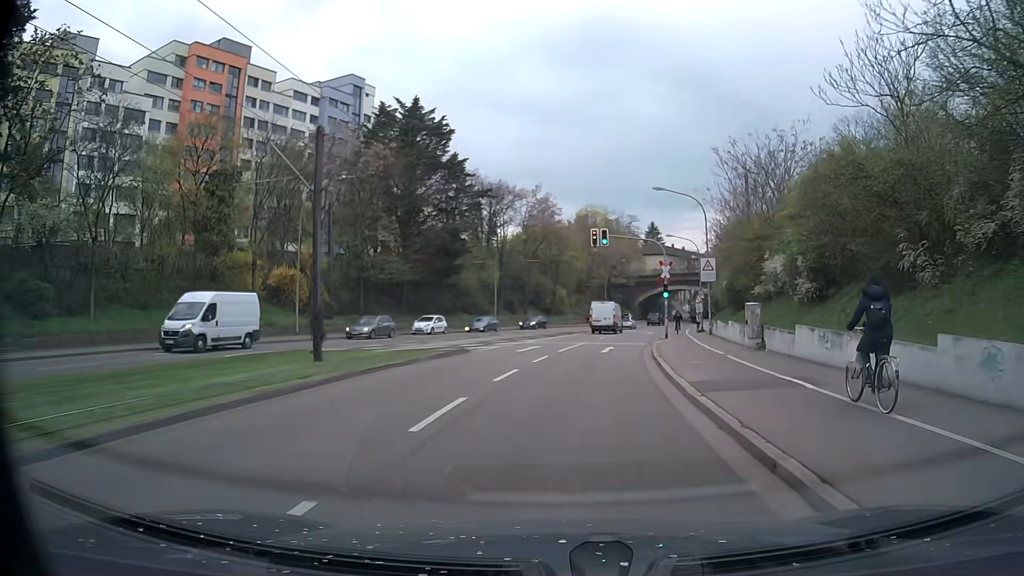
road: primary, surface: asphalt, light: Day
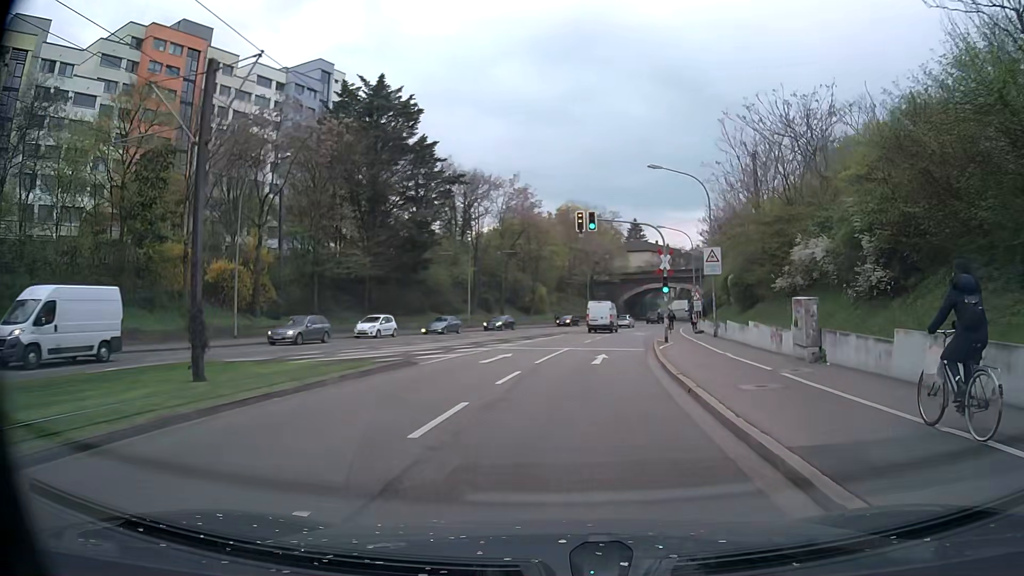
(+0.1, +6.3) m; +2°
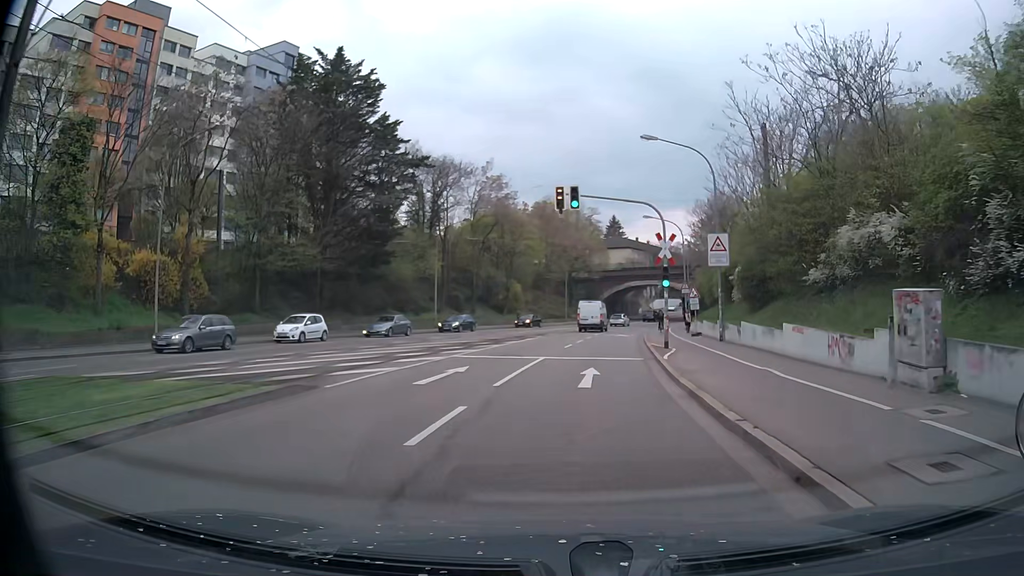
(+0.1, +6.3) m; +2°
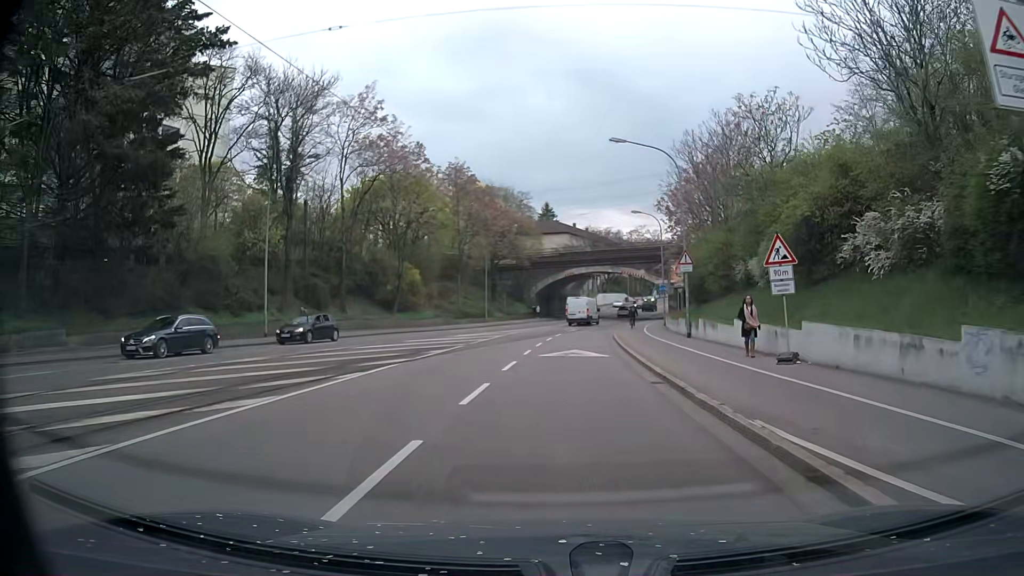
(+1.3, +24.9) m; +5°
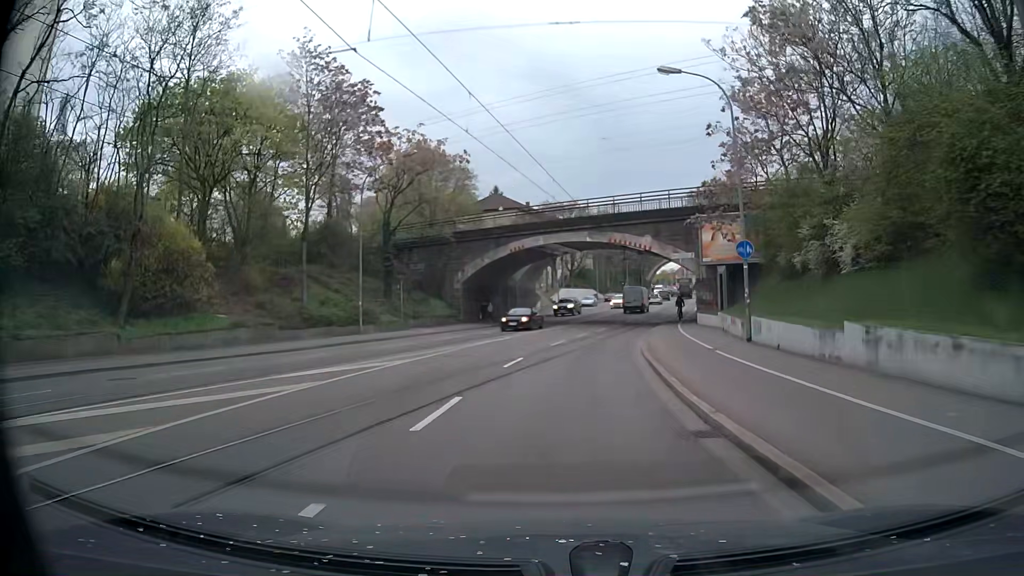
(+1.4, +32.6) m; +4°
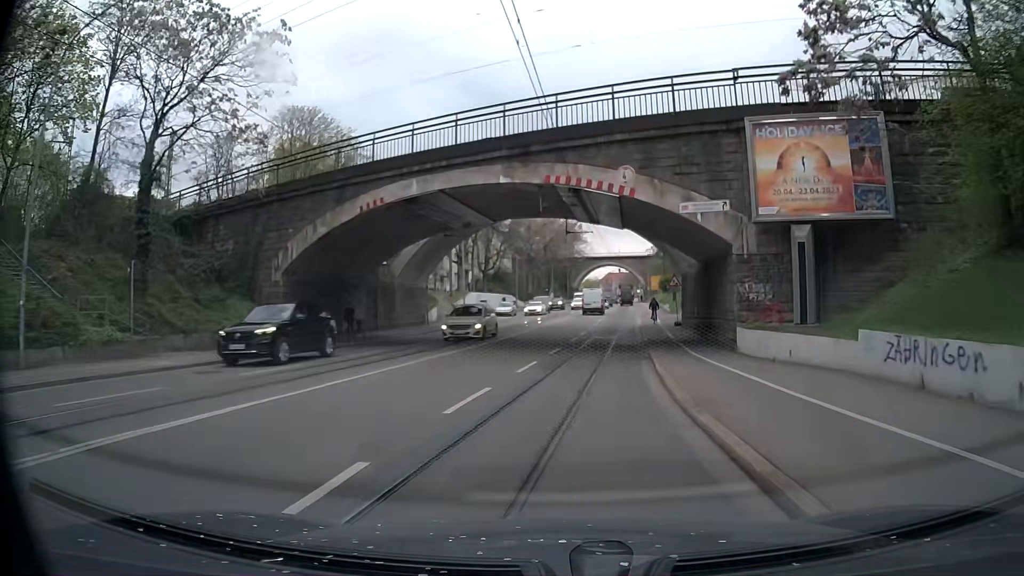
(+1.0, +21.8) m; +7°
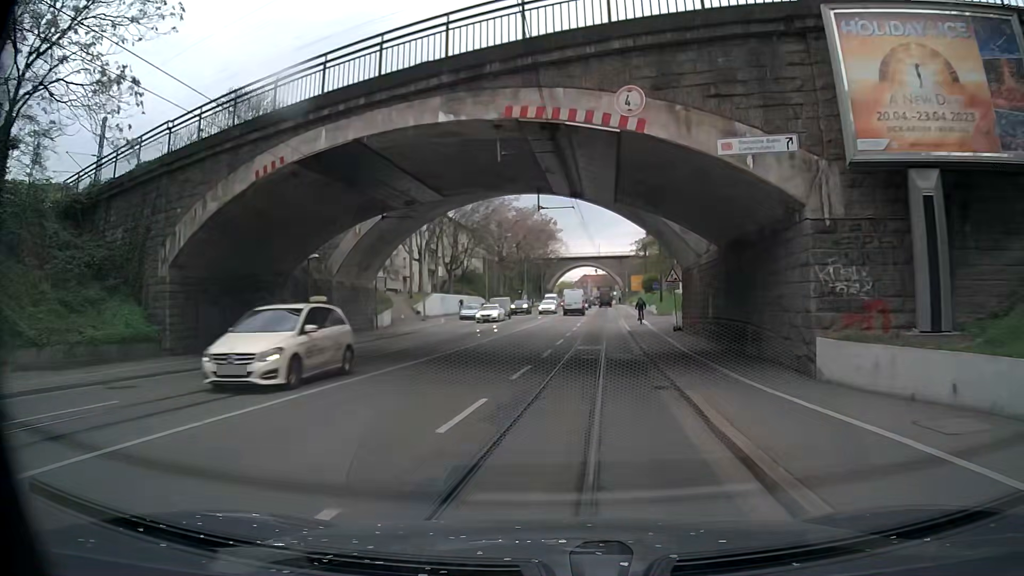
(0.0, +7.4) m; +1°
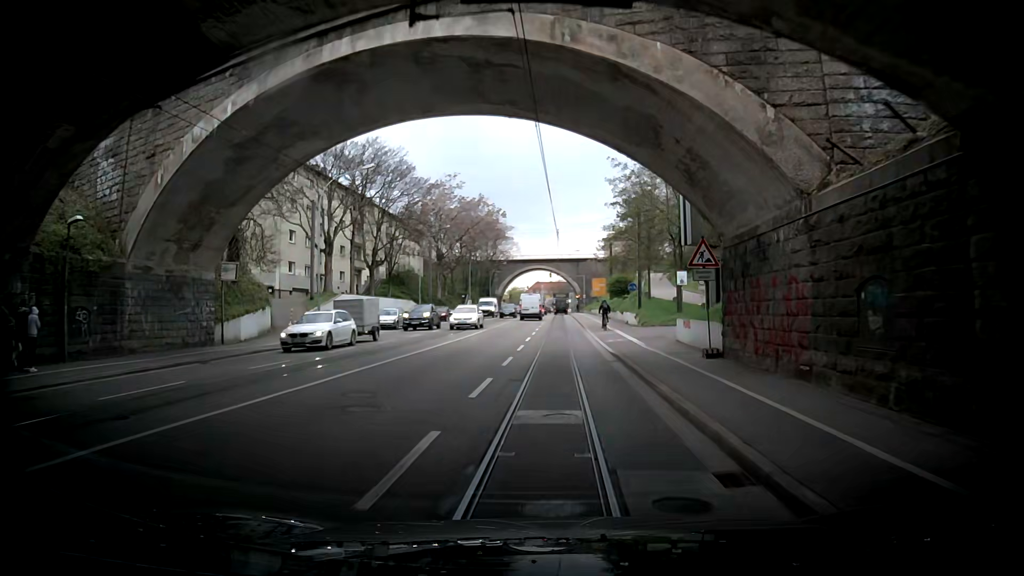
(+0.6, +14.9) m; +4°
(0, +10) (0, +20) (0, +30) (0, +40) (0, +50) (0, +60) (0, +70) (+1, +80) (+1, +90) (+1, +100) m
